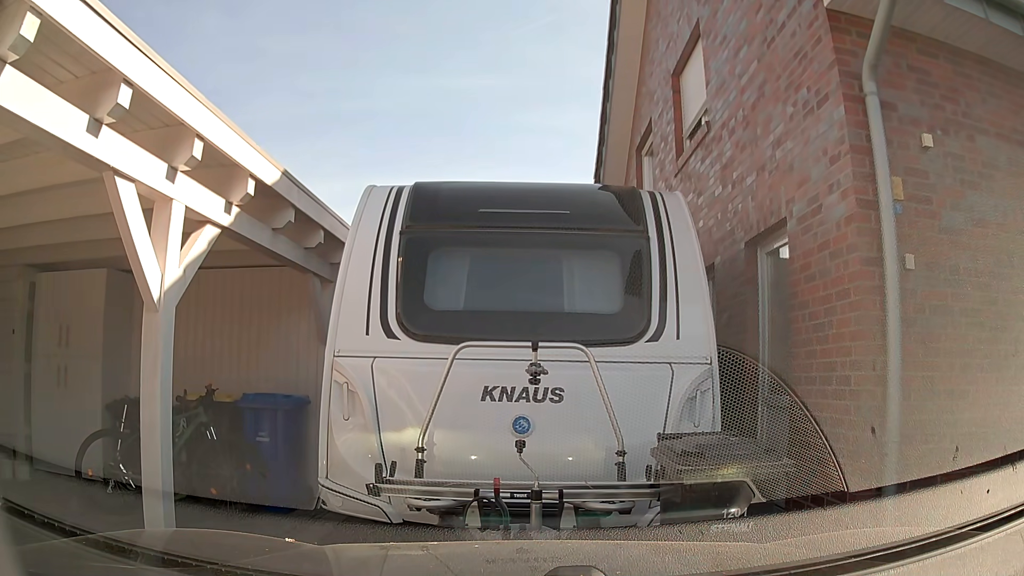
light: Day
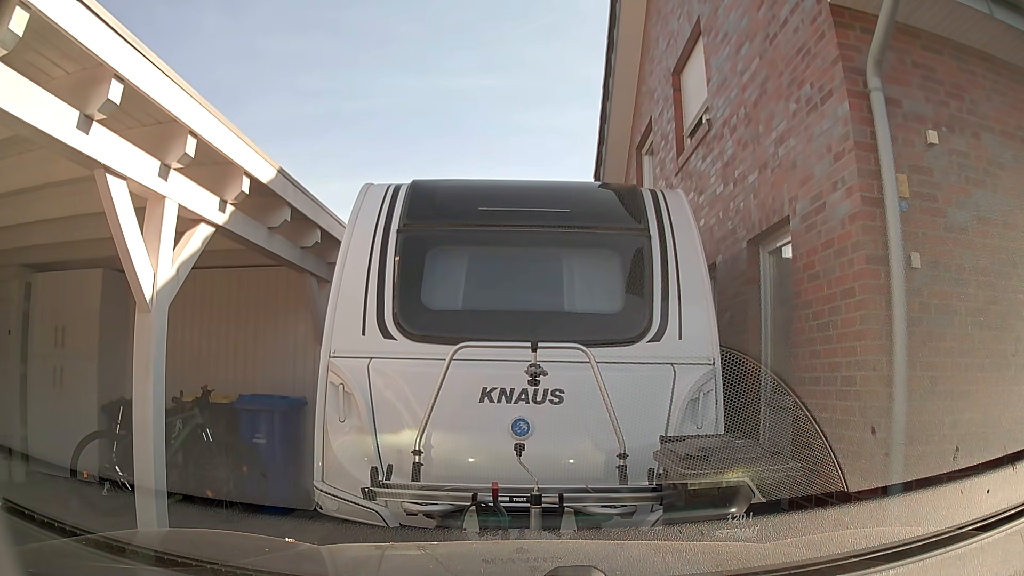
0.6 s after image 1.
(0.0, +0.1) m; 0°
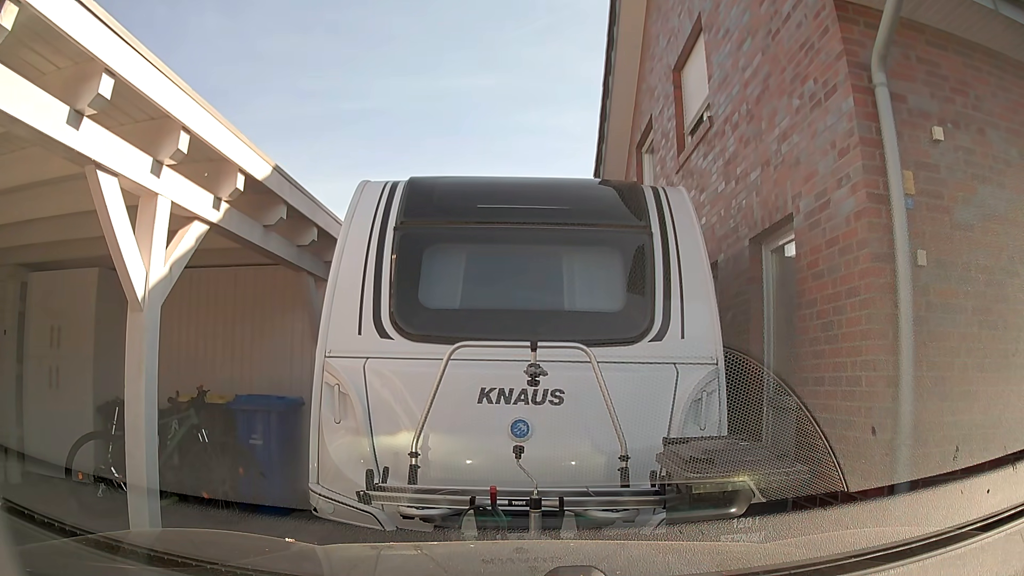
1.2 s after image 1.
(0.0, +0.1) m; 0°
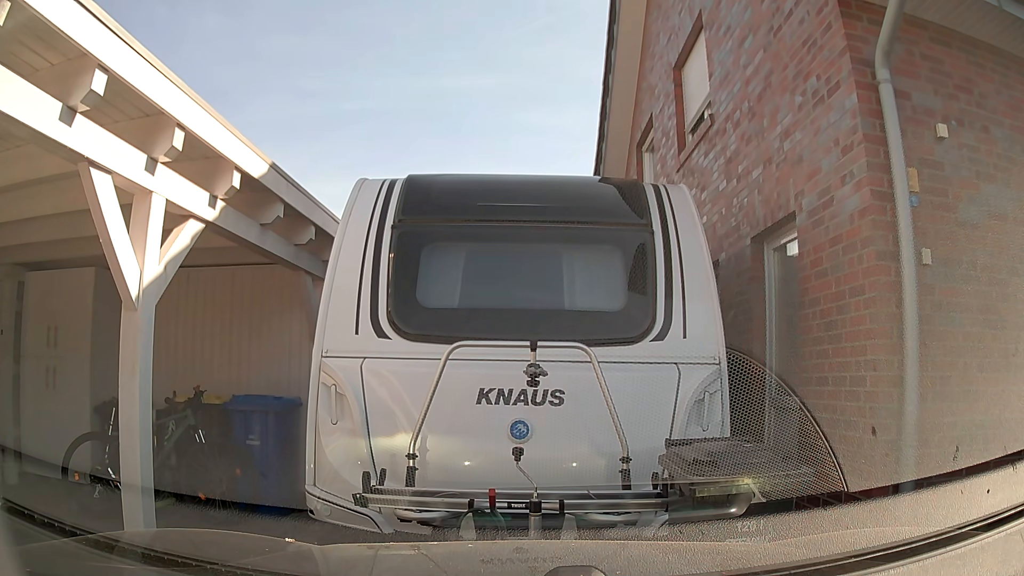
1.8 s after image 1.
(0.0, +0.1) m; 0°
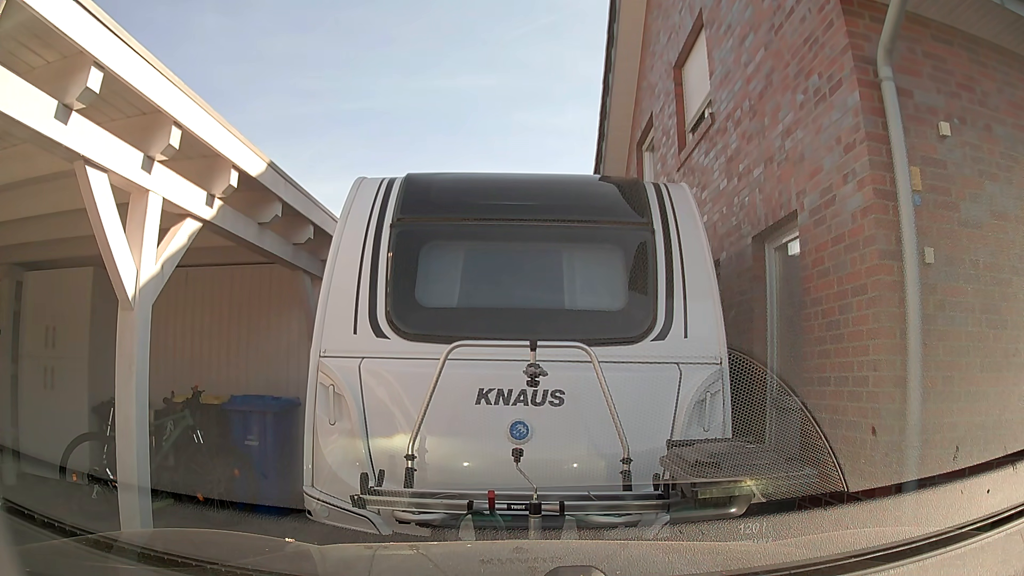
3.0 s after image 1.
(0.0, +0.1) m; 0°
